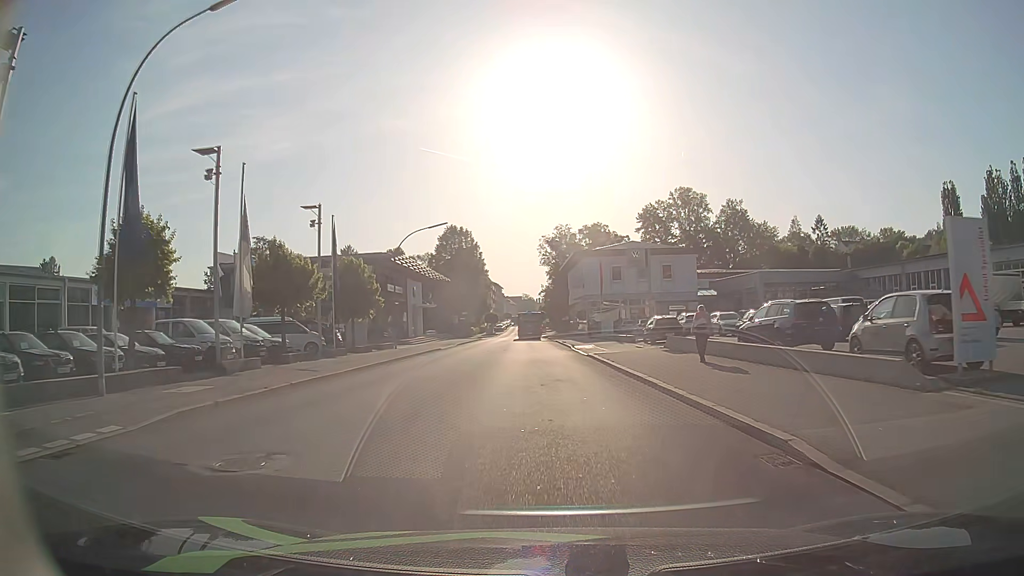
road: tertiary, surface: asphalt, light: Day
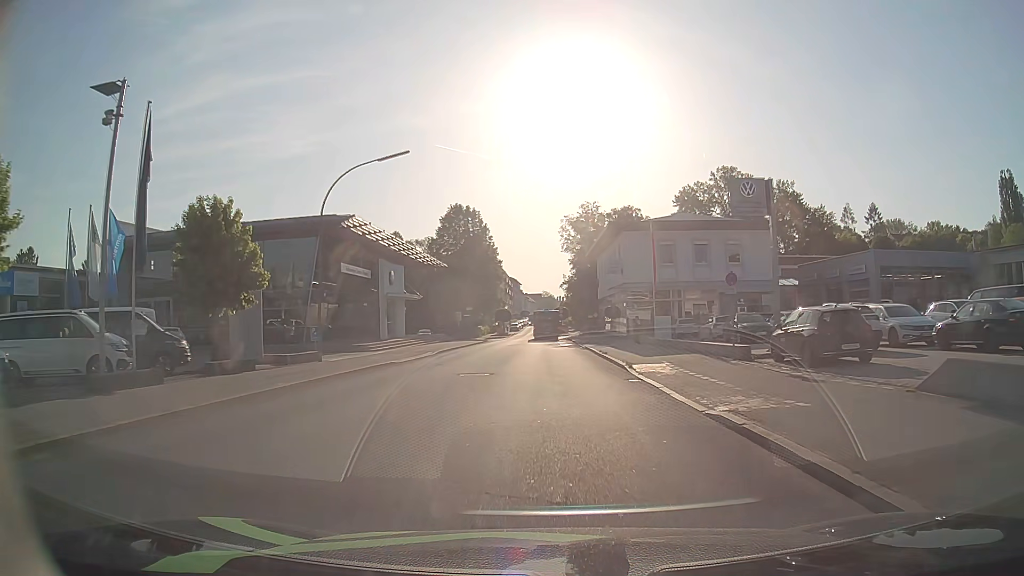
(-0.2, +19.6) m; -2°
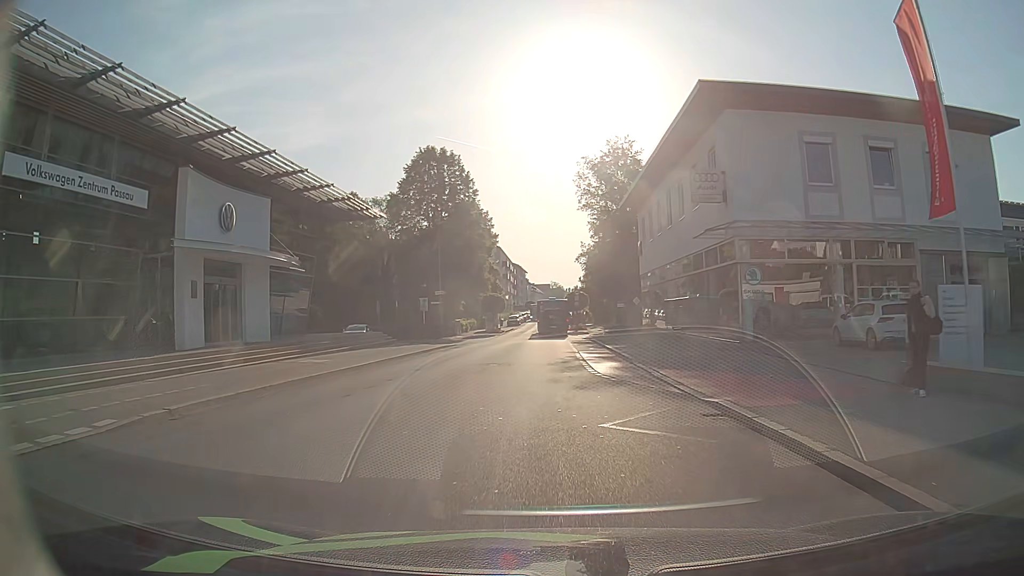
(-0.1, +29.9) m; -1°
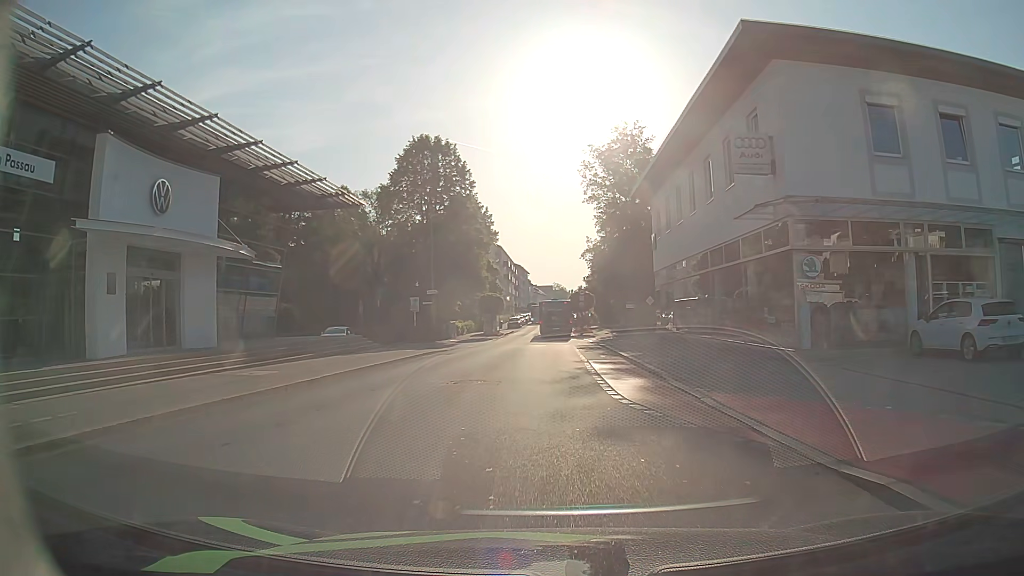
(0.0, +5.1) m; 0°
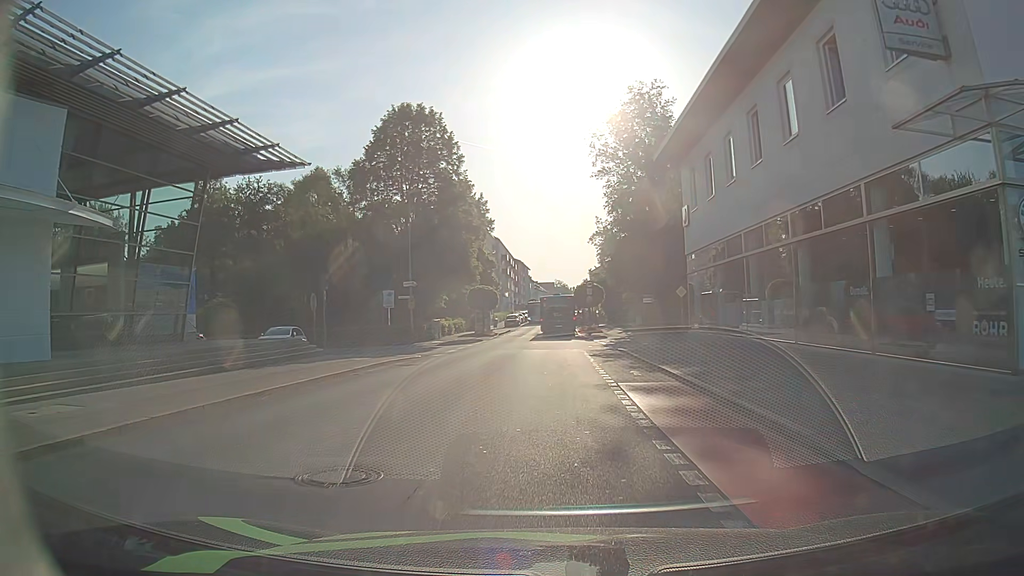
(-0.1, +9.3) m; 0°
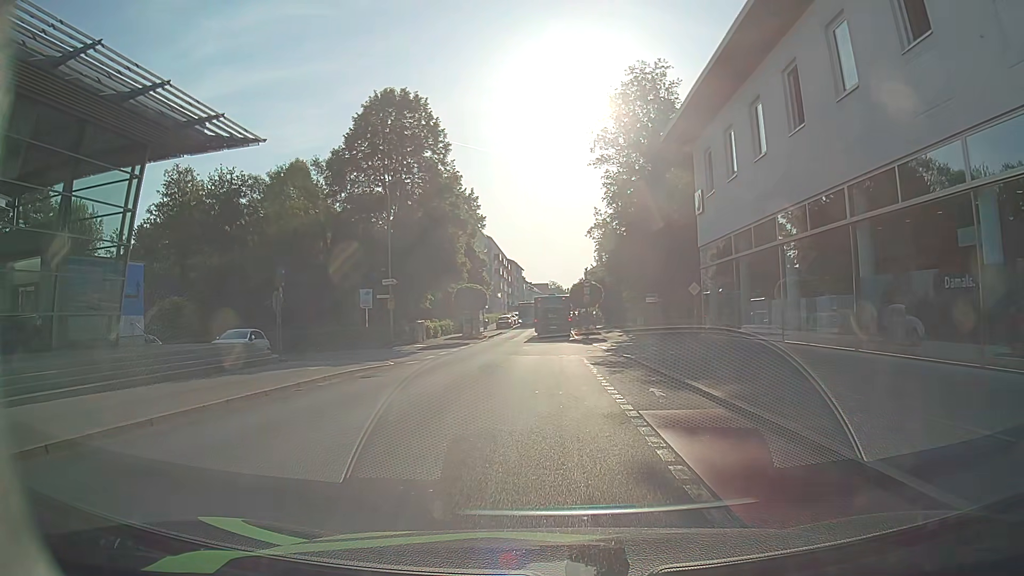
(0.0, +4.2) m; +1°
